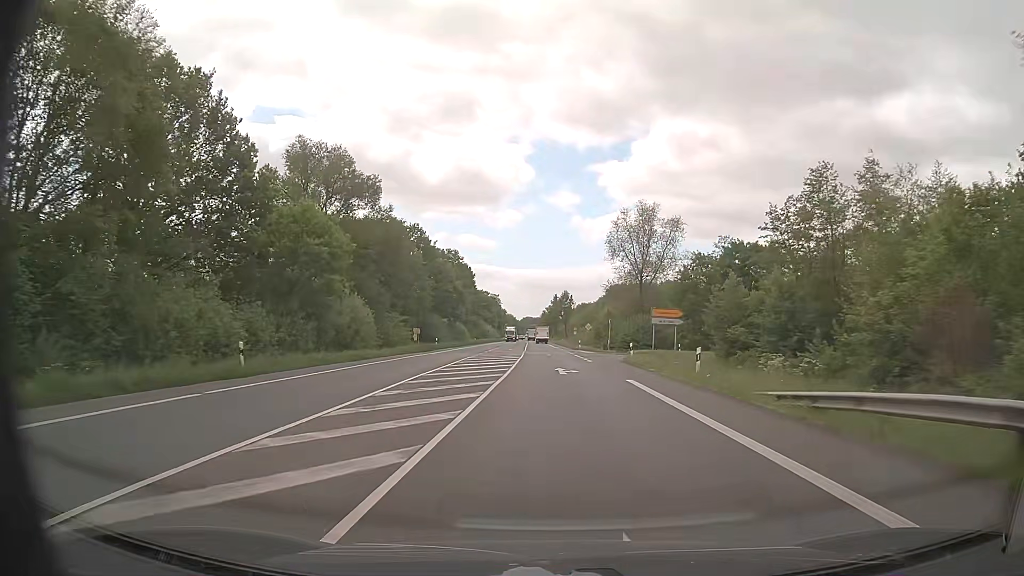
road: primary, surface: asphalt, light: Day
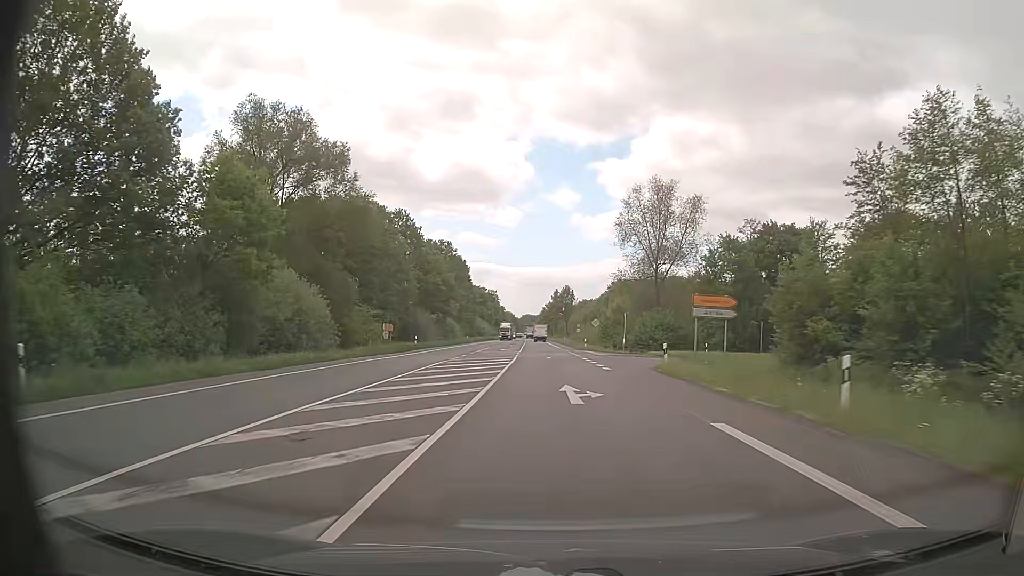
(0.0, +11.4) m; 0°
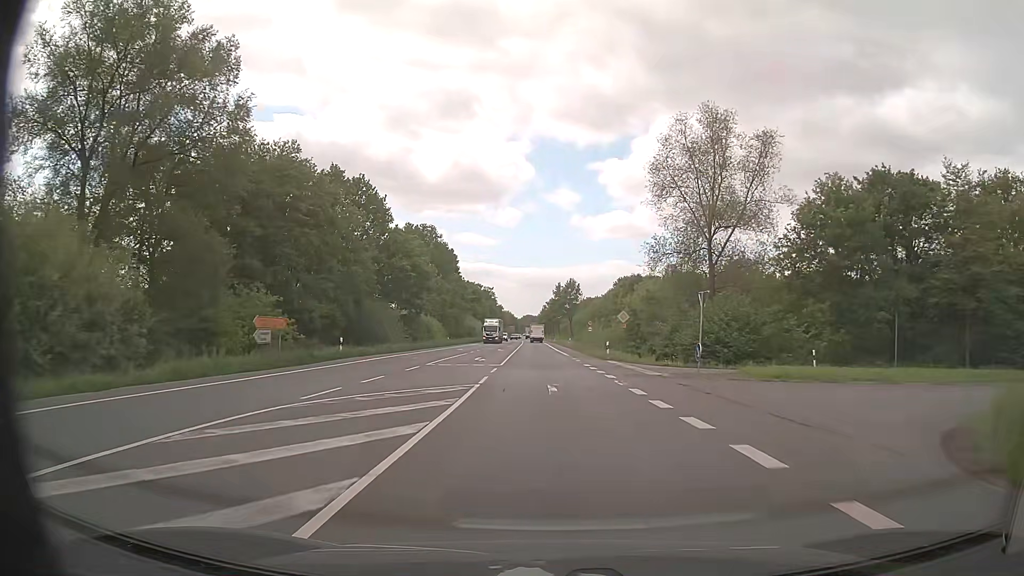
(0.0, +22.9) m; 0°
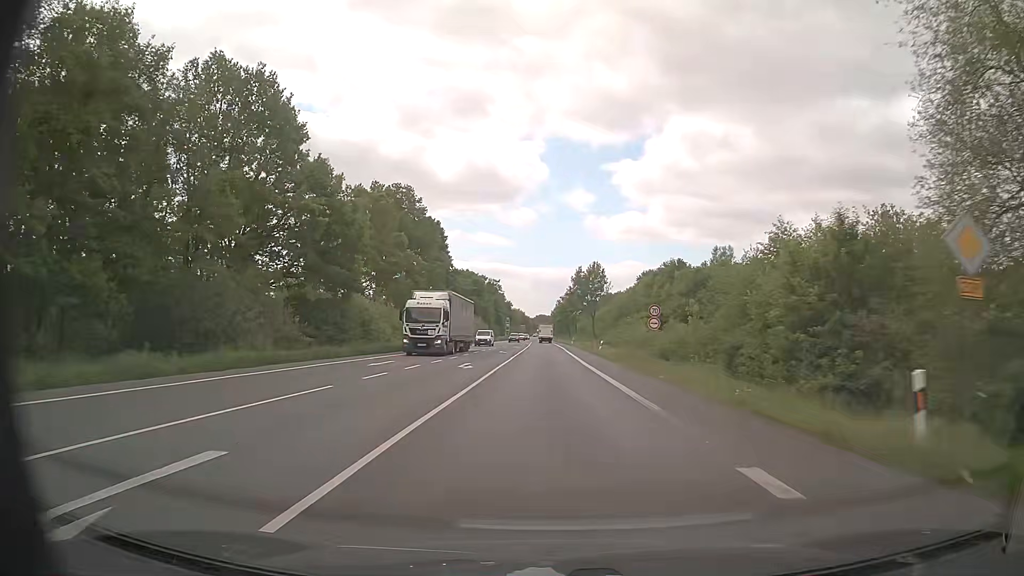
(-0.3, +34.4) m; -1°
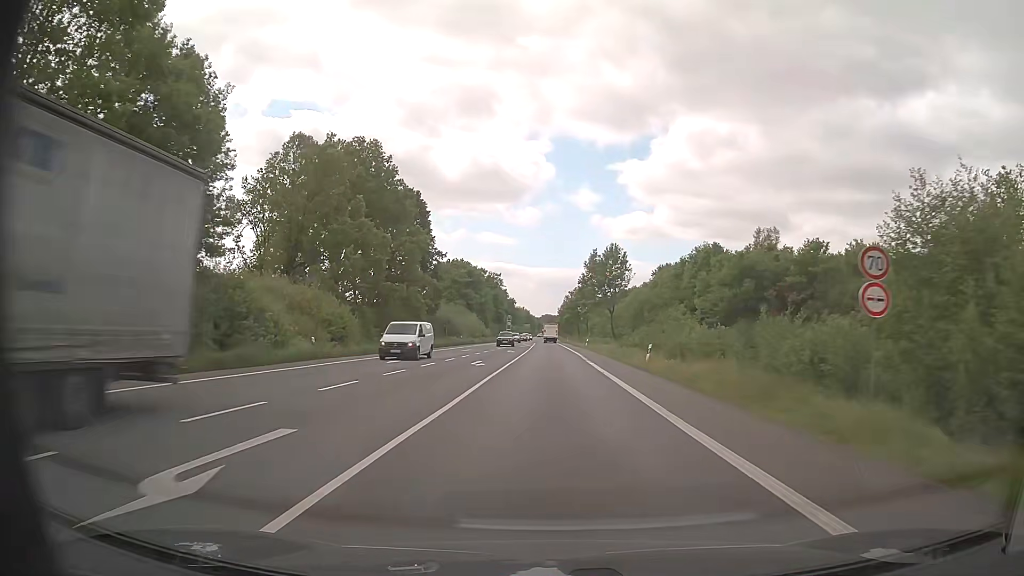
(-0.2, +22.9) m; -1°
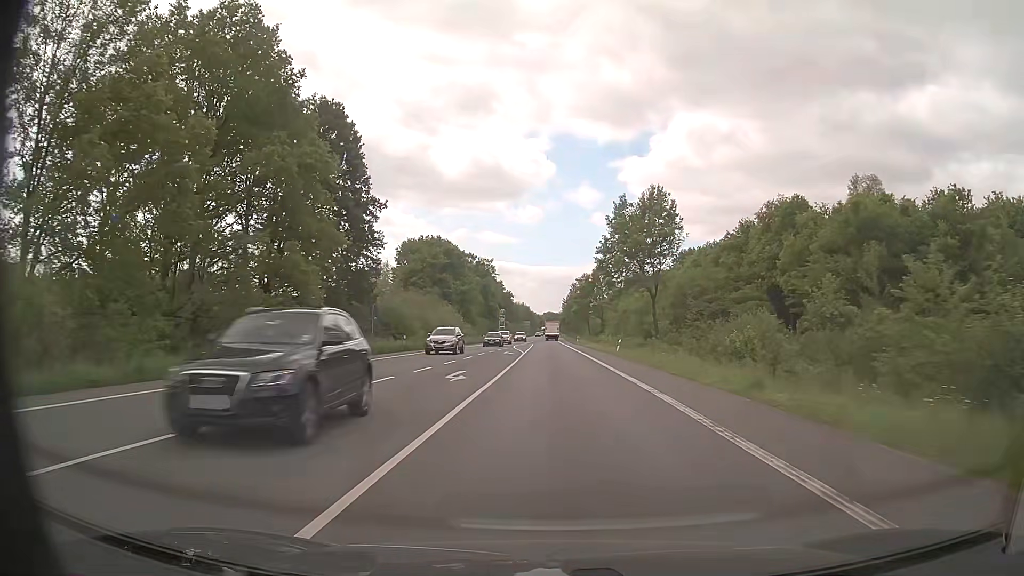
(-0.2, +34.4) m; 0°
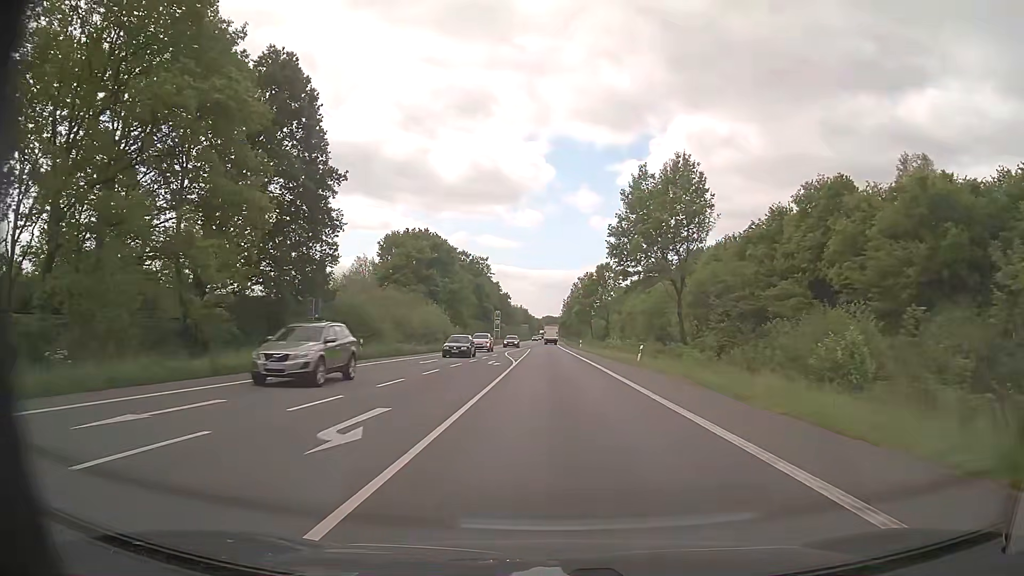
(0.0, +11.5) m; 0°
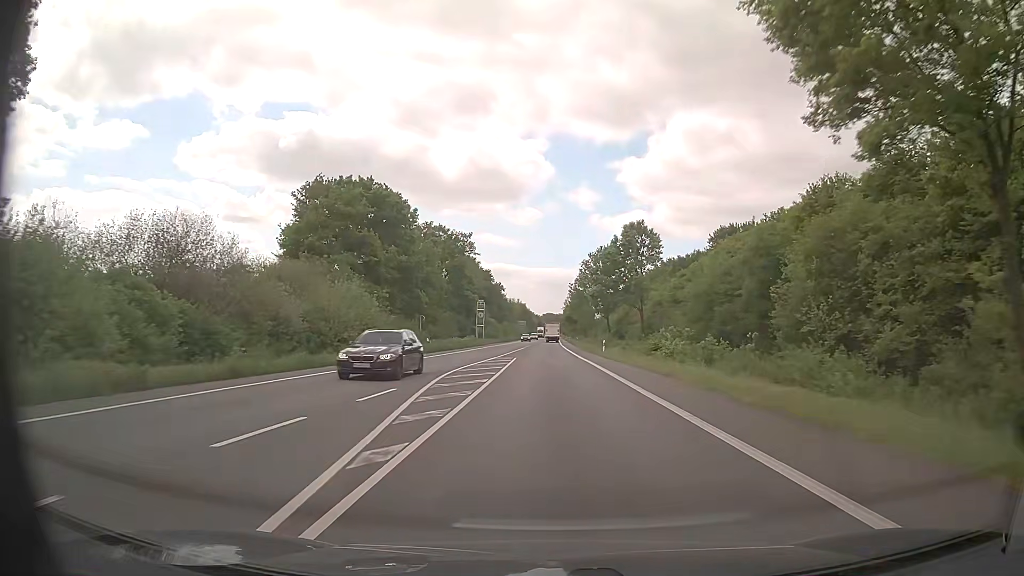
(0.0, +34.4) m; 0°
(0, +10) (0, +20) (0, +30) (0, +40) (0, +50) (0, +60) (0, +70) (0, +80) (0, +90) (0, +100) m
